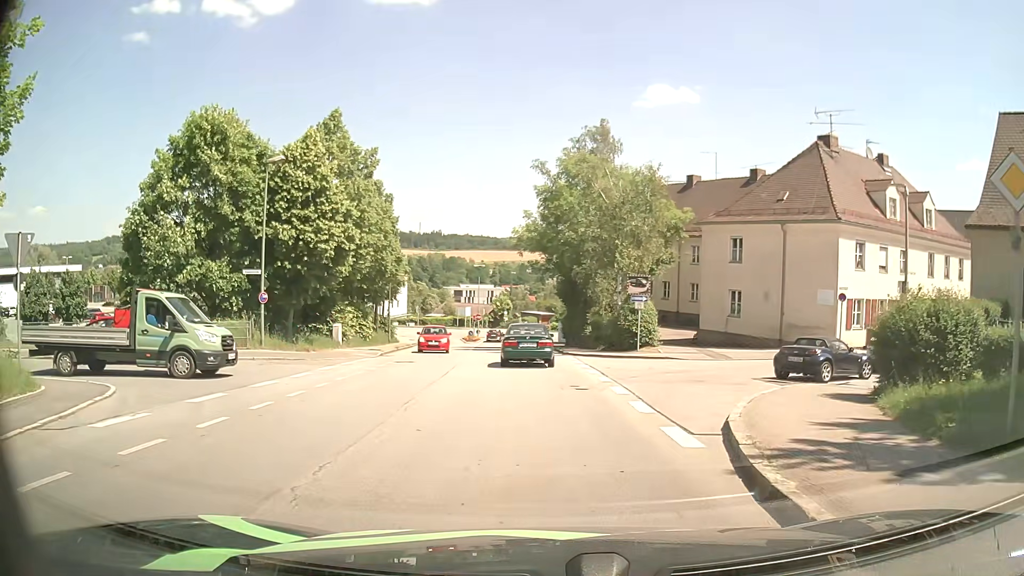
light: Day
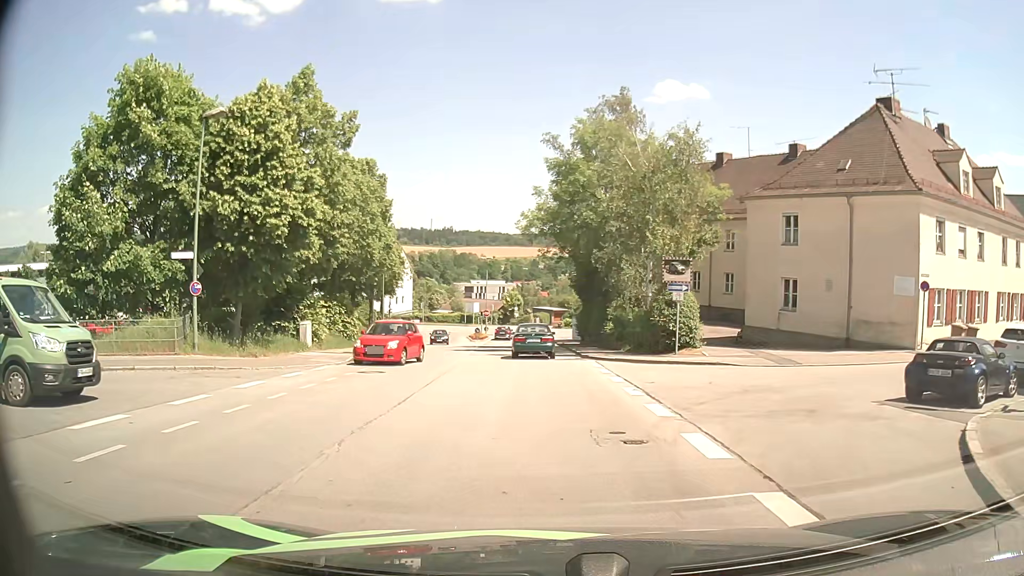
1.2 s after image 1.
(-0.1, +6.7) m; -1°
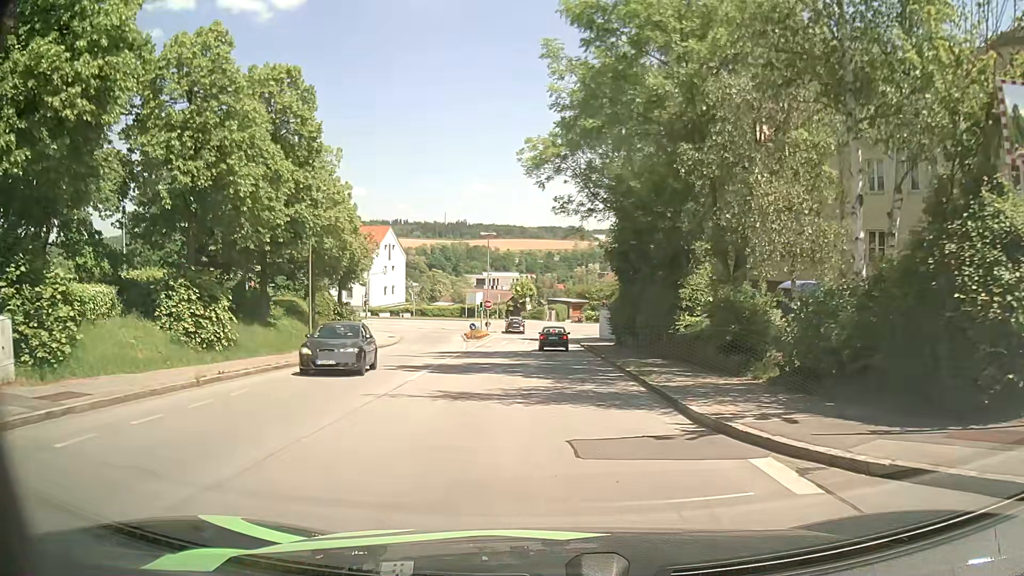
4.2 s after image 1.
(-0.3, +19.5) m; -2°
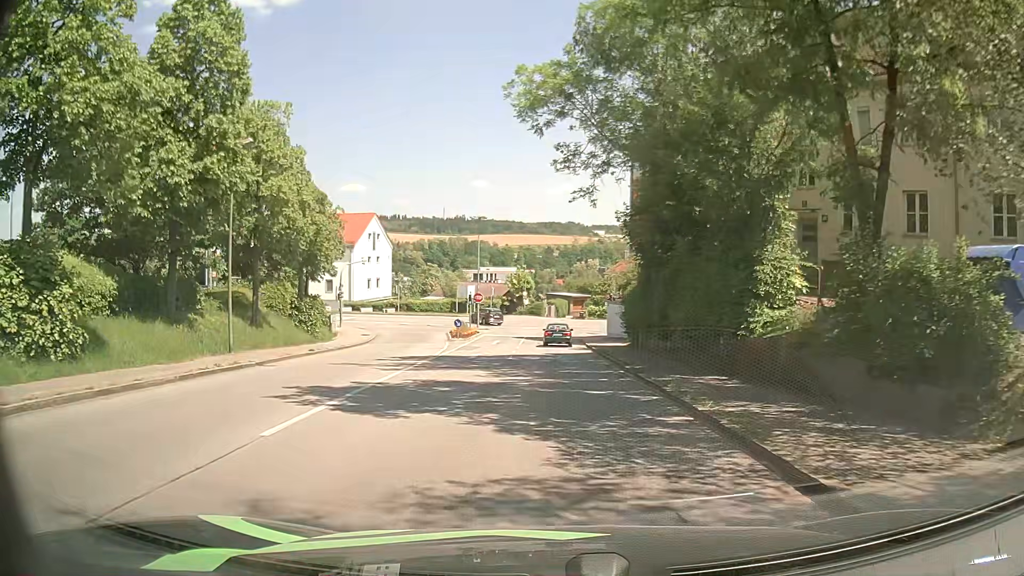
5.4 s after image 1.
(0.0, +8.8) m; +1°
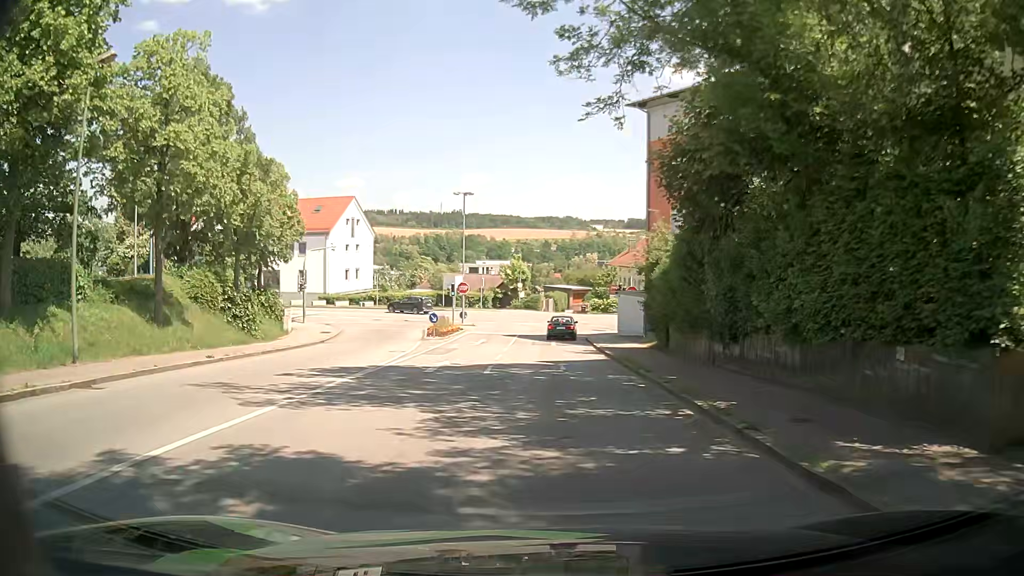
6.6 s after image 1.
(-0.2, +9.4) m; -3°
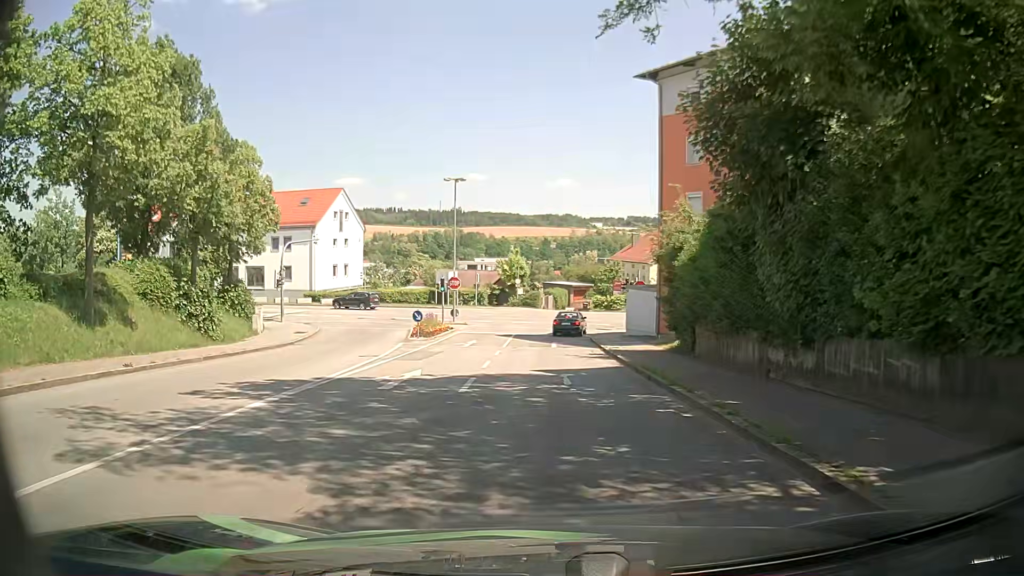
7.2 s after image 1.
(+0.1, +4.7) m; +2°
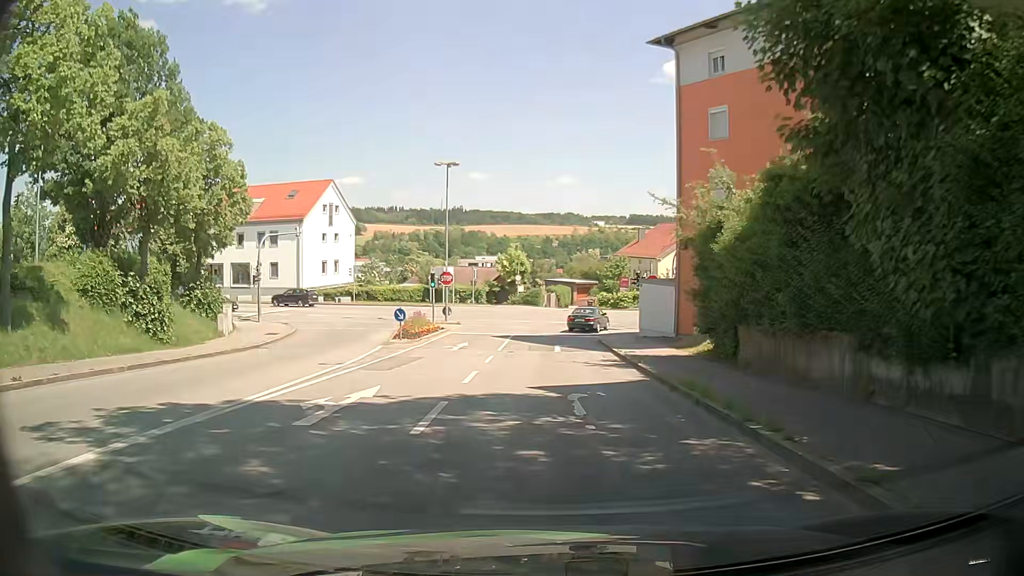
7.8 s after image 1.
(0.0, +4.5) m; -1°
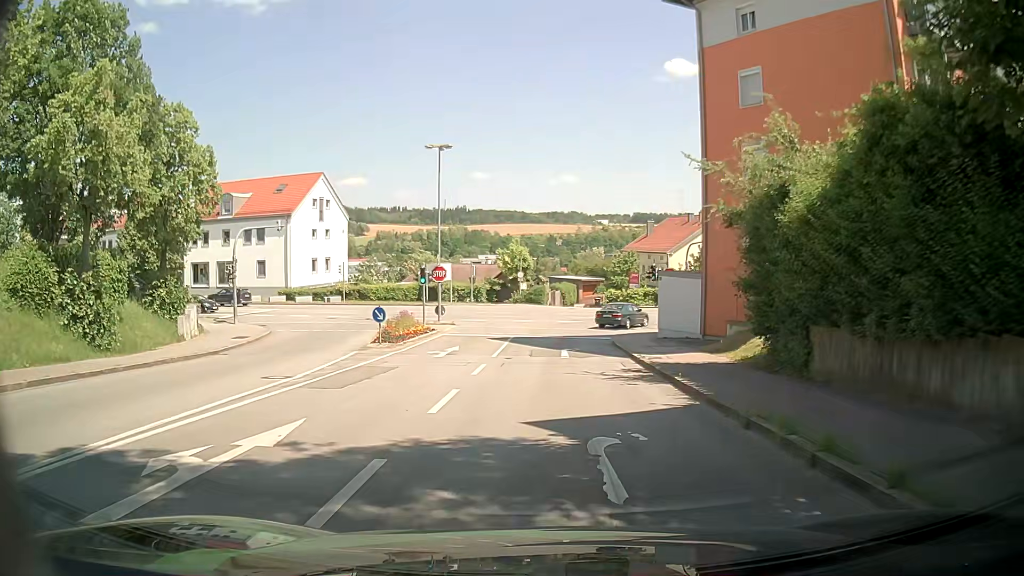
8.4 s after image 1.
(0.0, +4.4) m; 0°
(0, +10) (0, +20) (0, +30) (+3, +40) (+11, +45) (+20, +47) (+30, +49) (+40, +52) (+49, +55) (+59, +59) m
